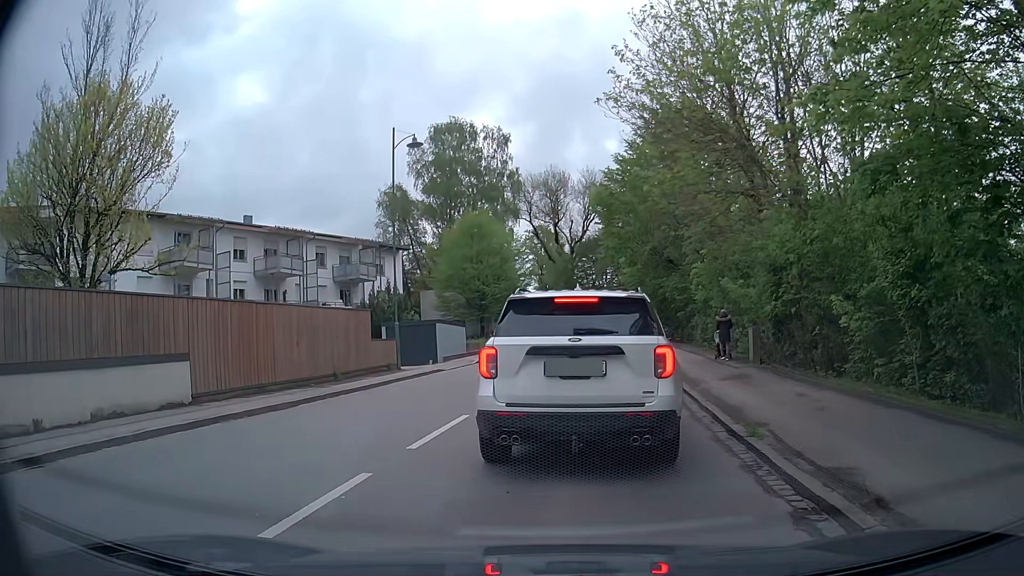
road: secondary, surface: asphalt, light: Day
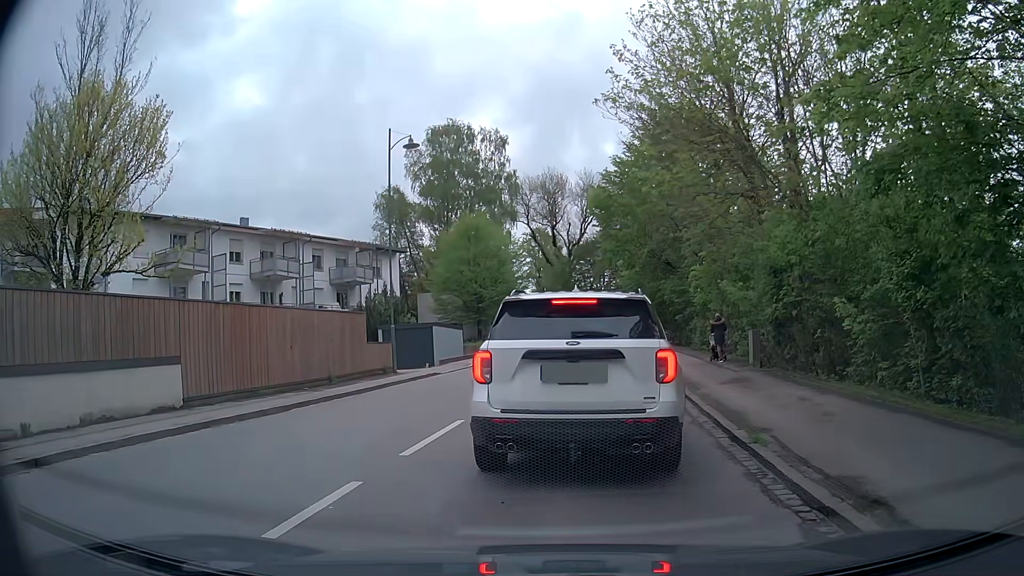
(0.0, +0.3) m; 0°
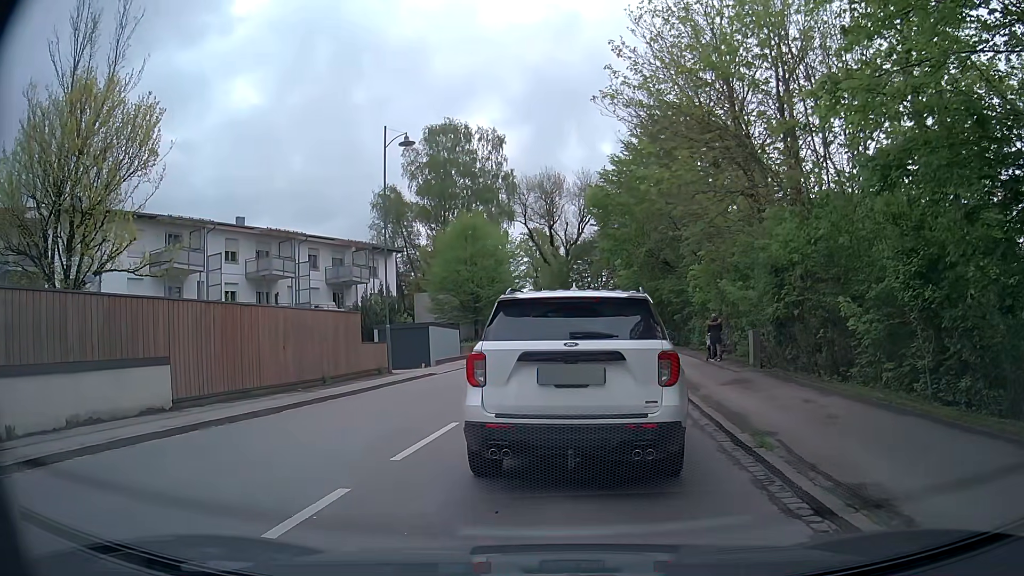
(0.0, +0.3) m; 0°
